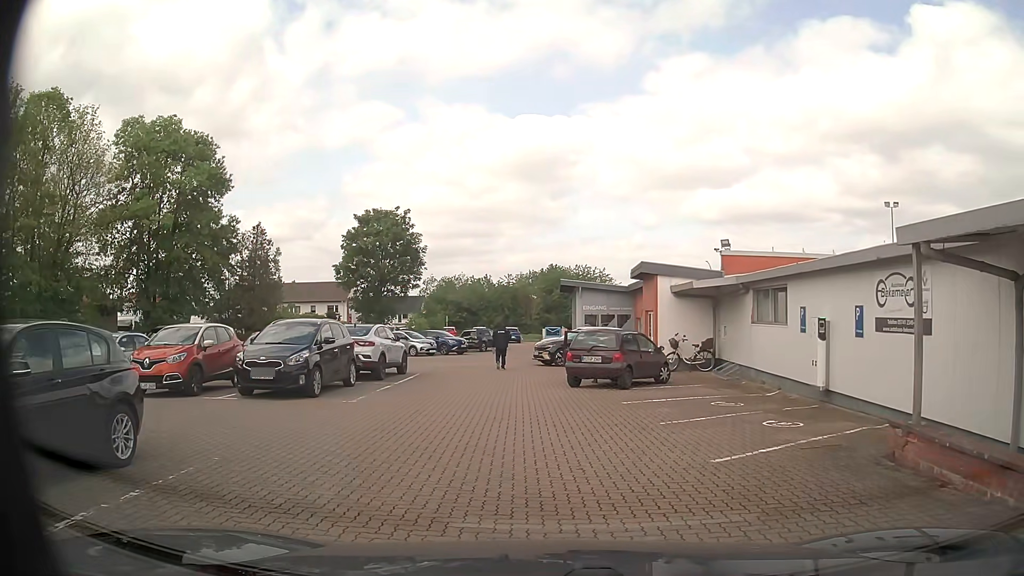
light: Day
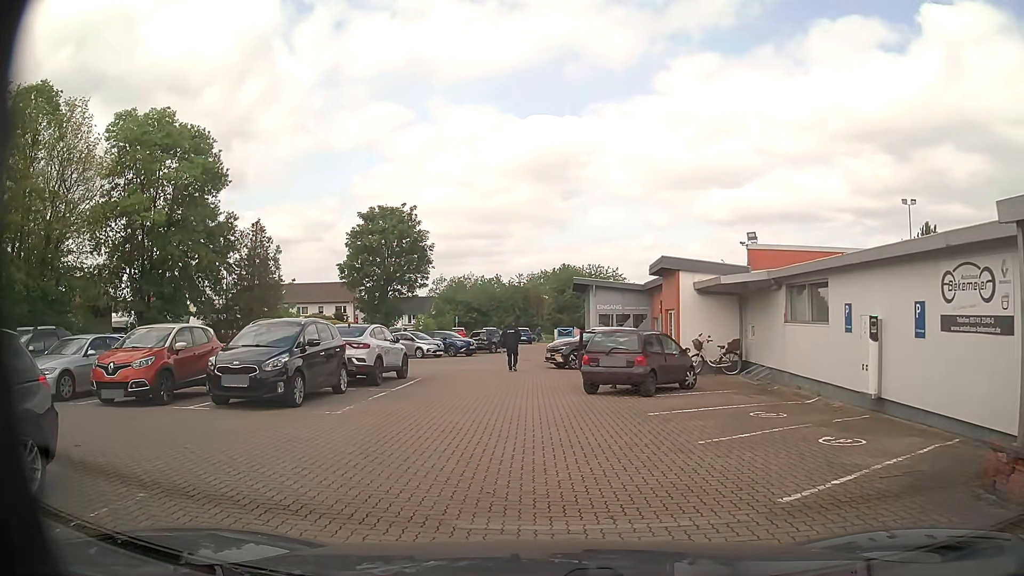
(0.0, +1.8) m; 0°
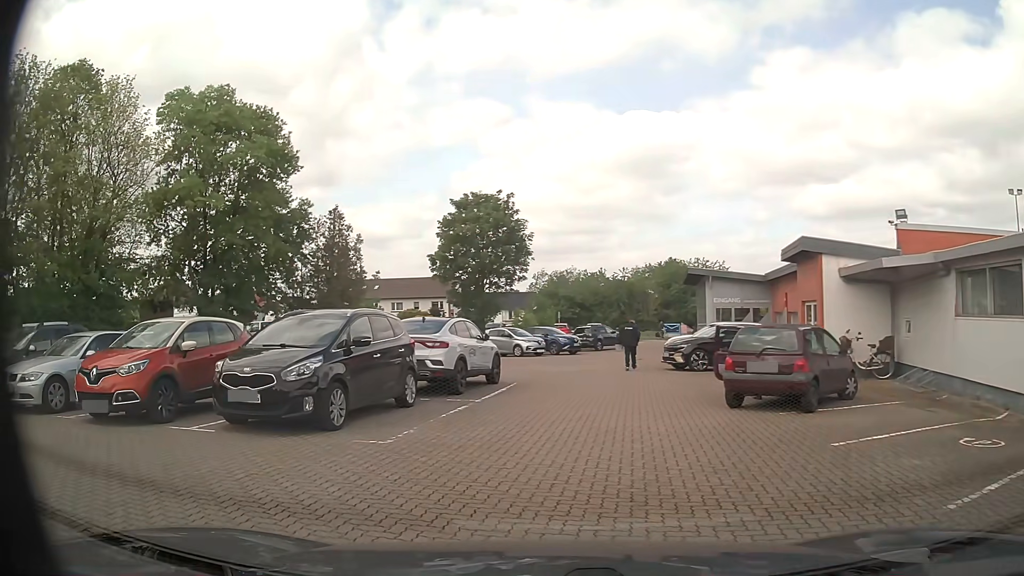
(-0.2, +3.6) m; -9°
